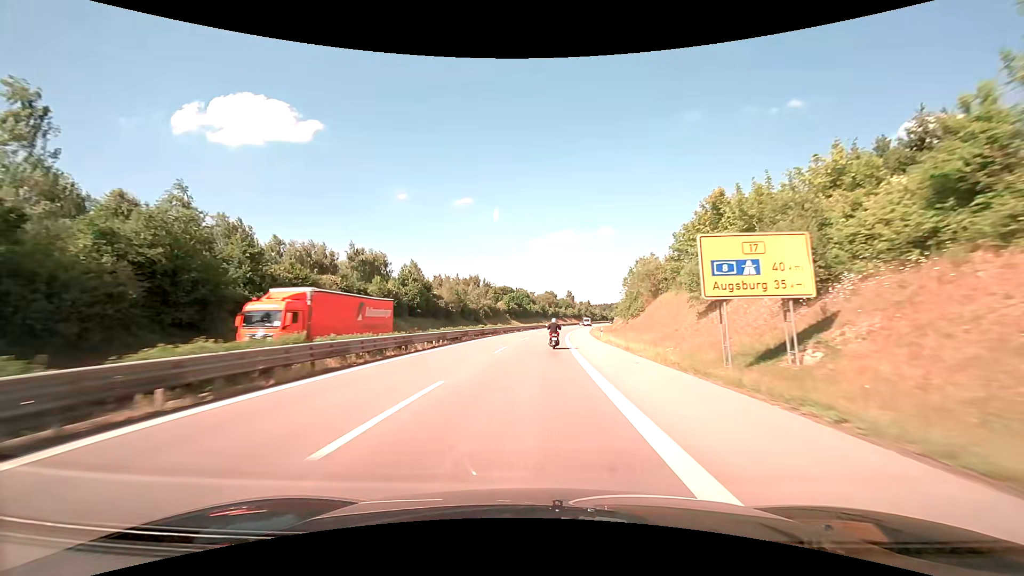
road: trunk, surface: asphalt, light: Day
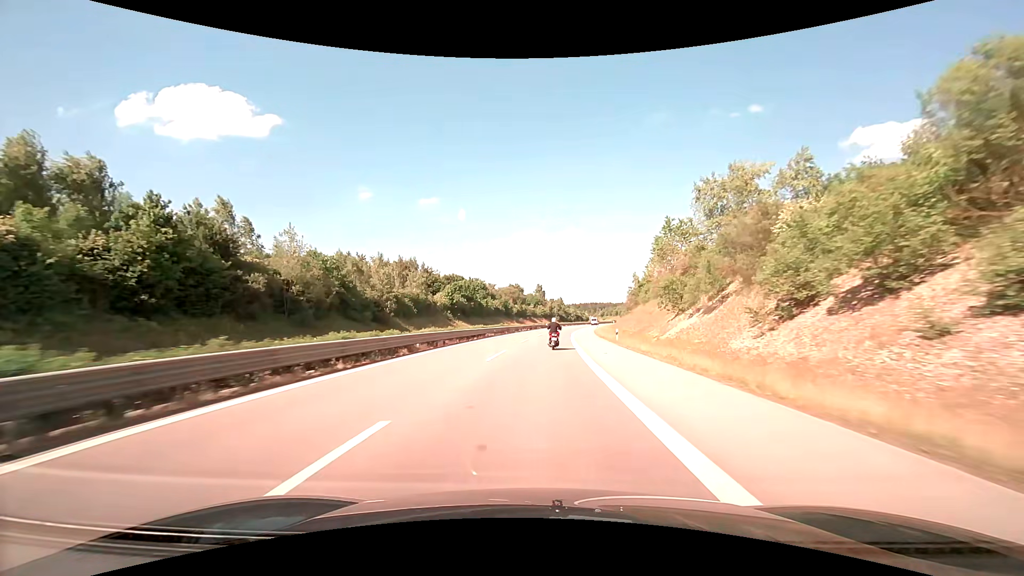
(+1.9, +56.7) m; +4°
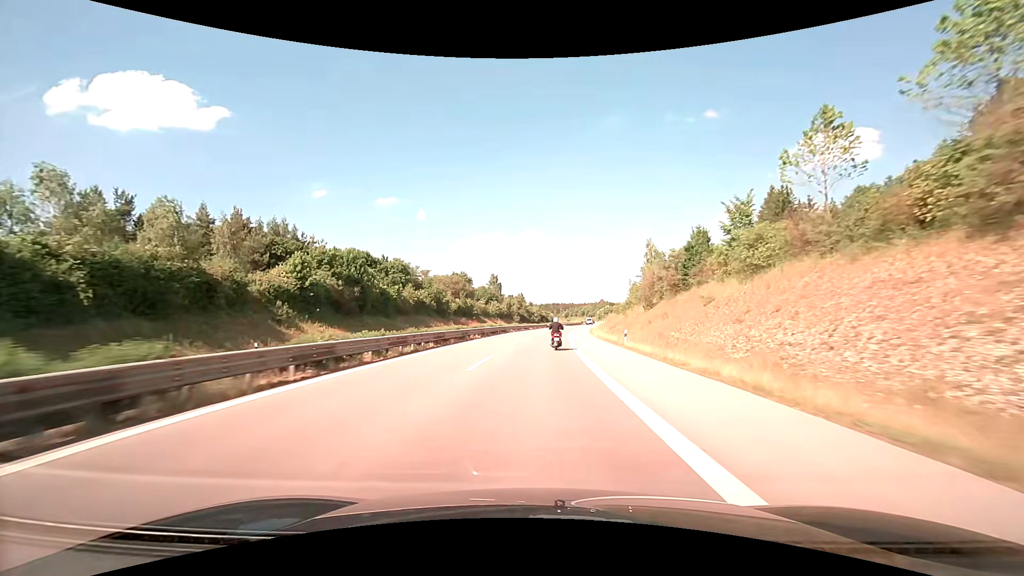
(+2.4, +55.9) m; +5°
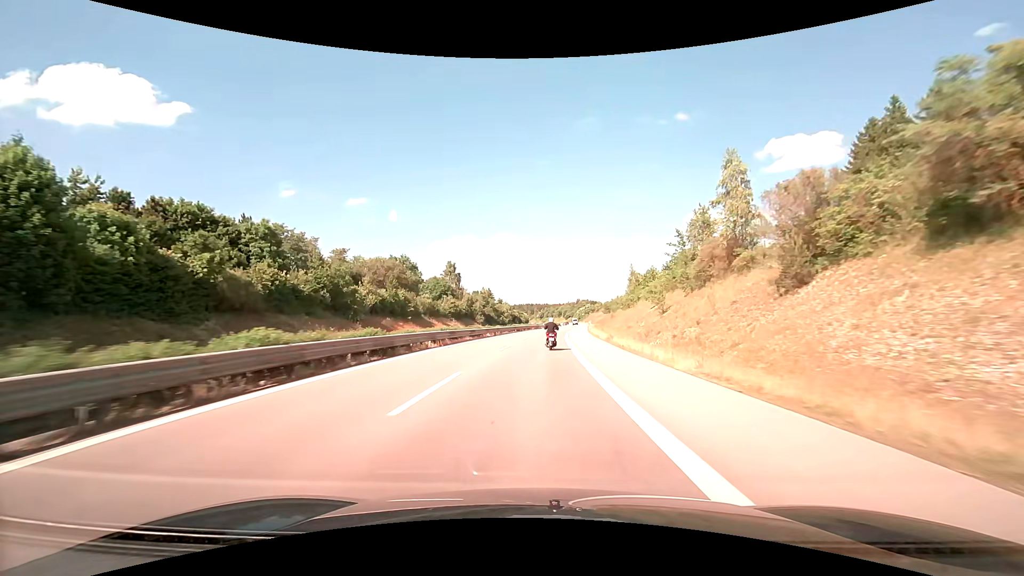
(+1.0, +41.5) m; +3°
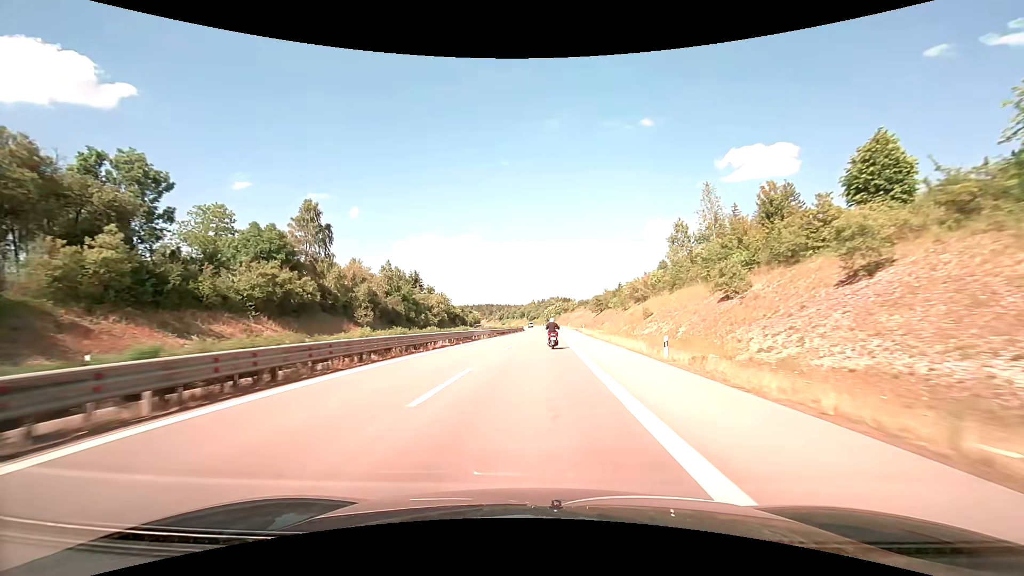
(+2.7, +68.5) m; +4°
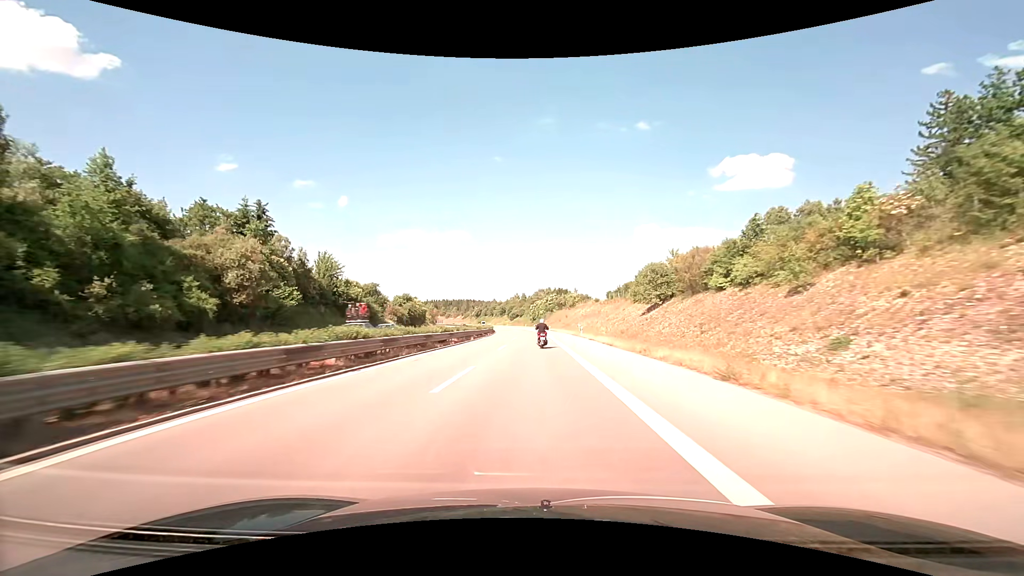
(+1.6, +68.1) m; +2°
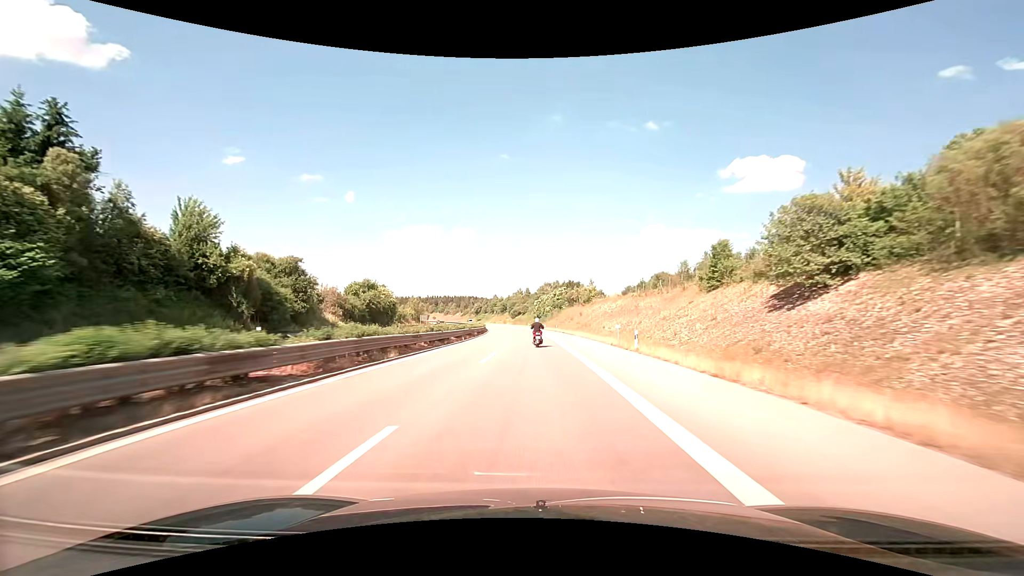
(-0.2, +27.3) m; -1°
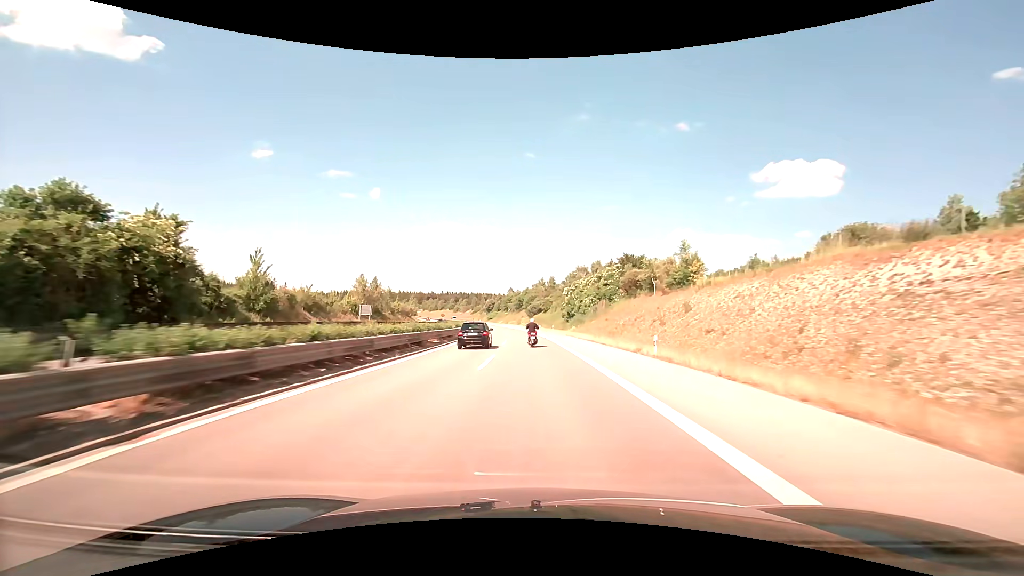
(-1.1, +55.1) m; -2°
